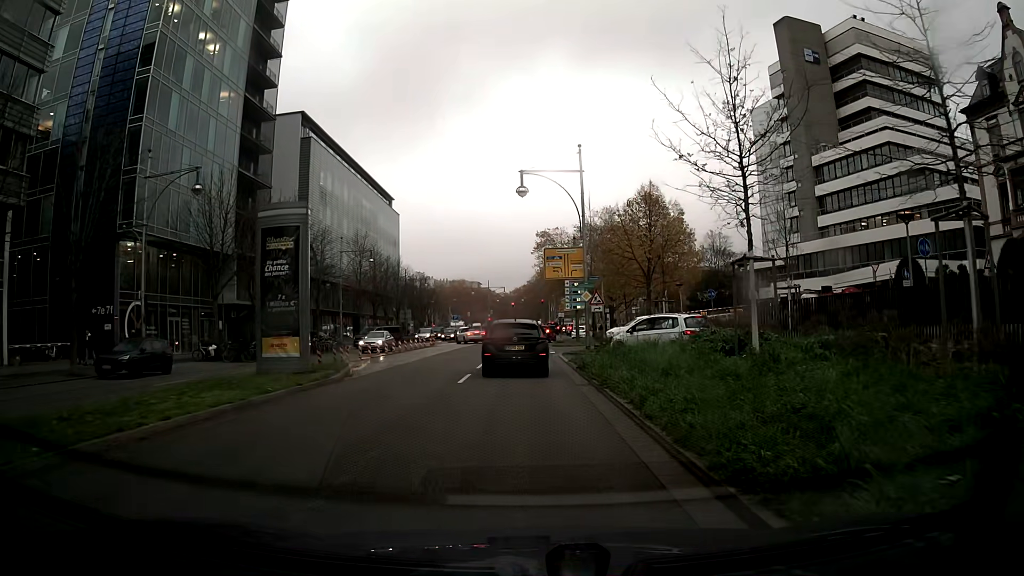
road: primary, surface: asphalt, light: Day
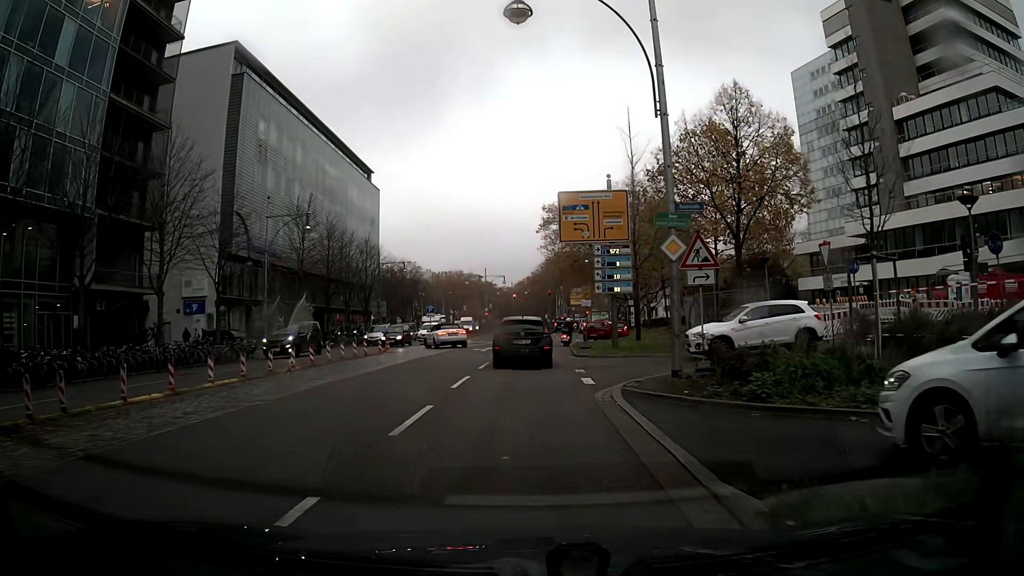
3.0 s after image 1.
(0.0, +20.3) m; 0°
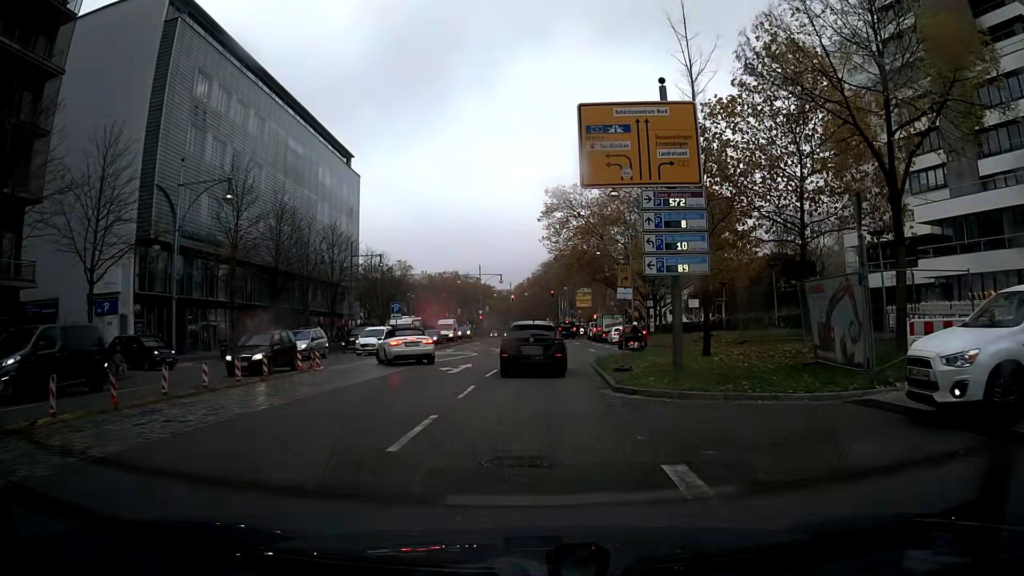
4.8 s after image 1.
(0.0, +12.8) m; 0°
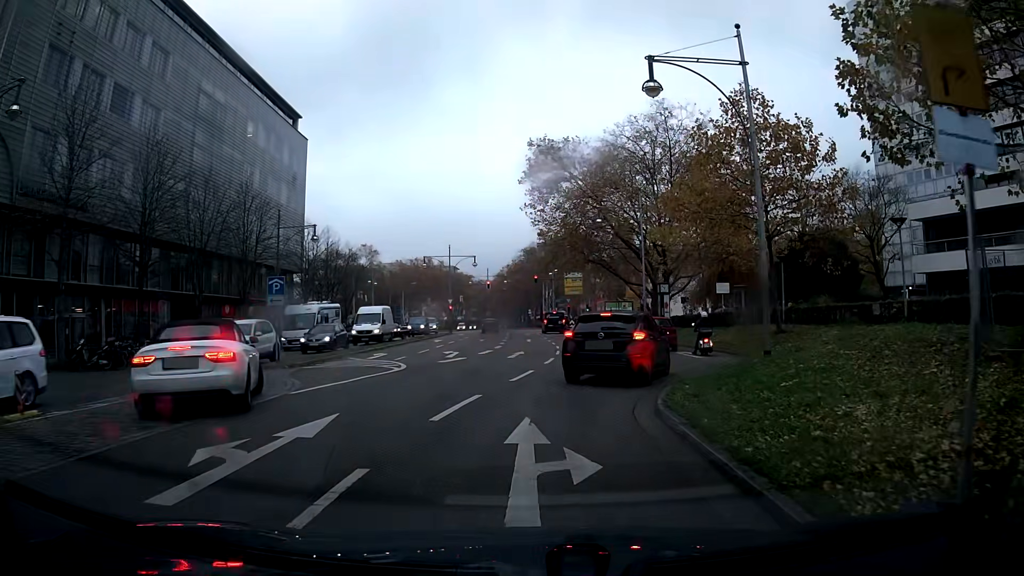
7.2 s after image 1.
(+0.2, +15.7) m; +2°
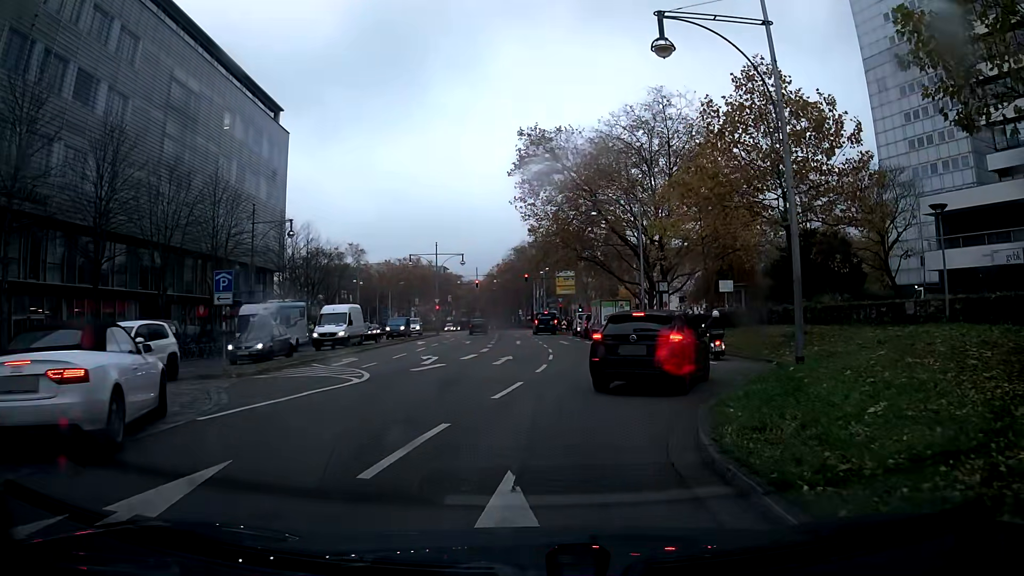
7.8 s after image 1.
(0.0, +3.2) m; +1°
